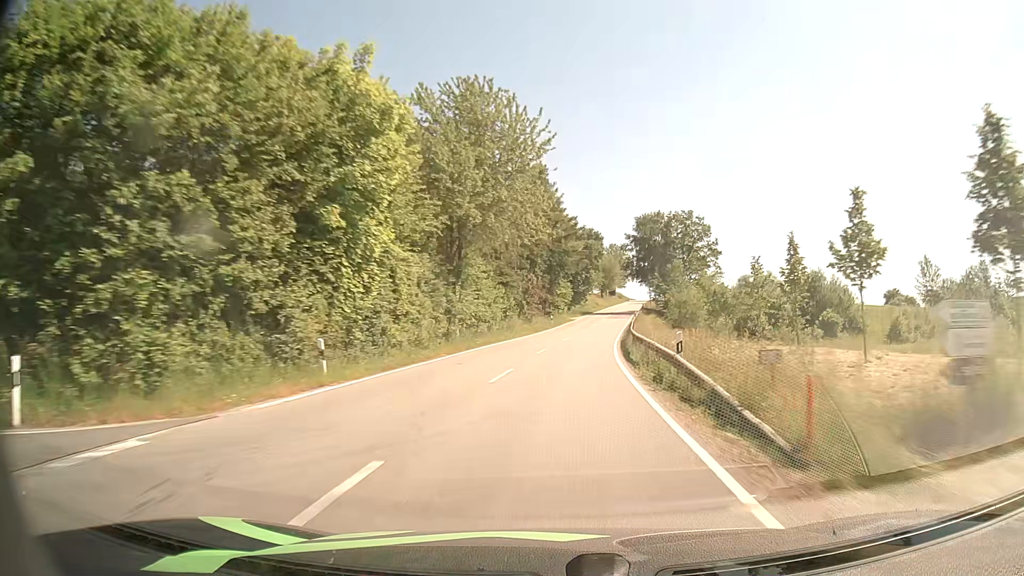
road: tertiary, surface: asphalt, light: Day
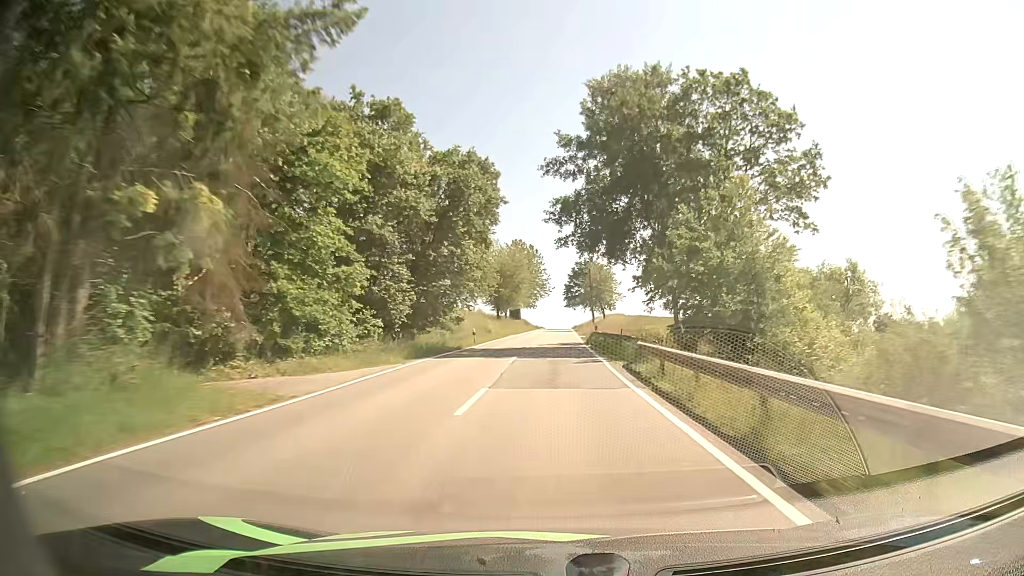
(+6.2, +66.9) m; +9°
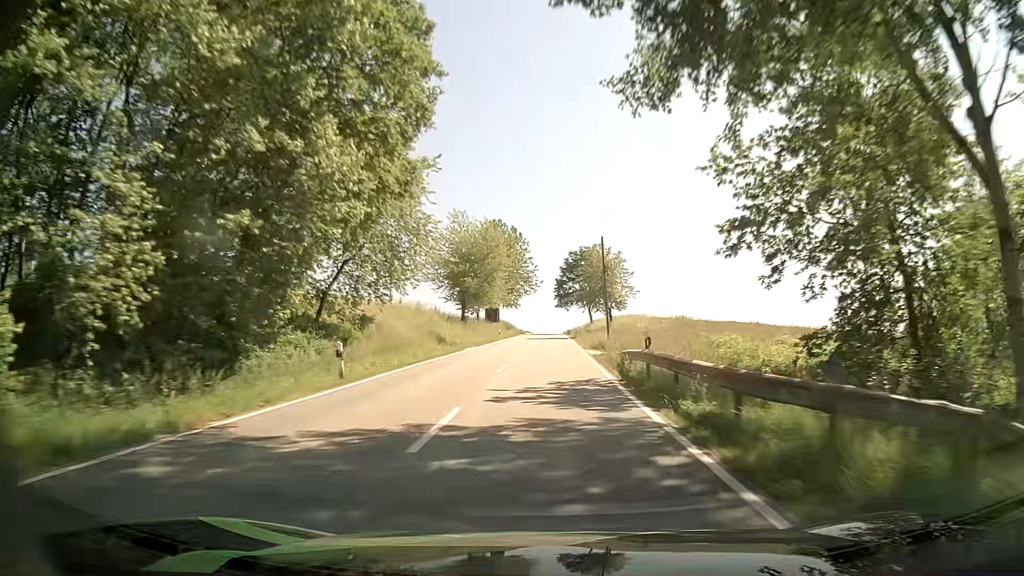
(+0.2, +27.1) m; +1°
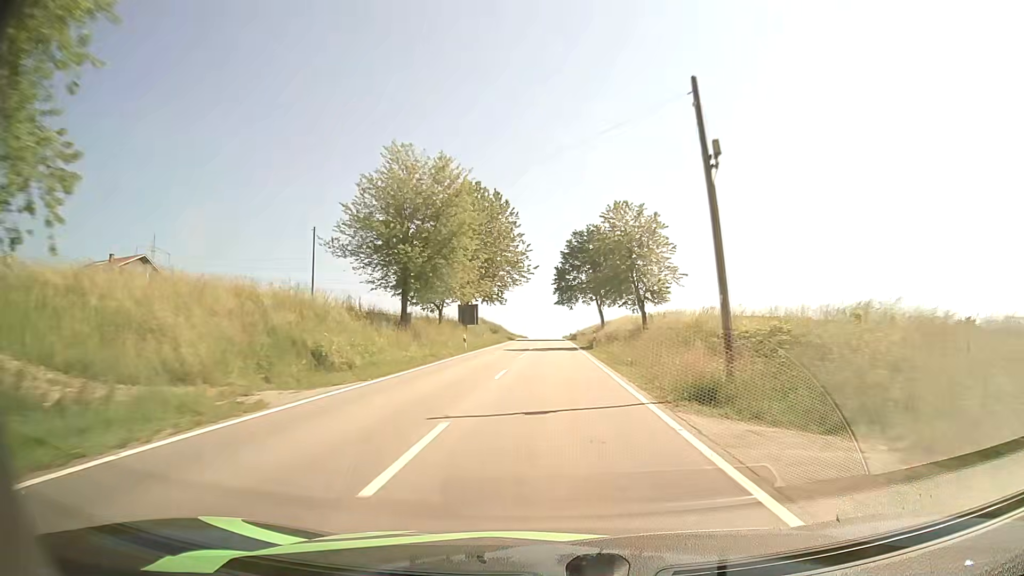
(+0.1, +26.7) m; 0°
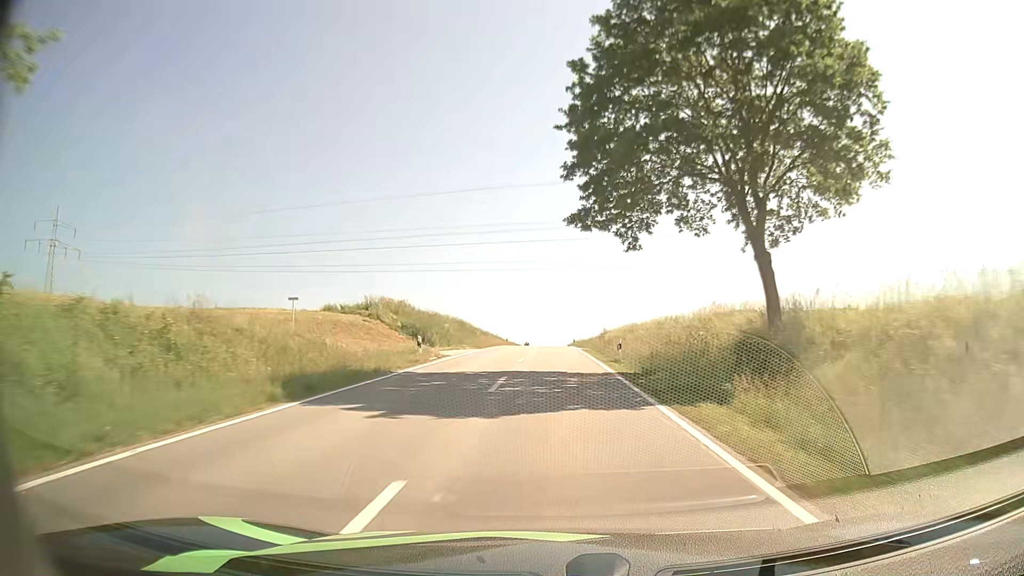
(+0.7, +65.8) m; 0°
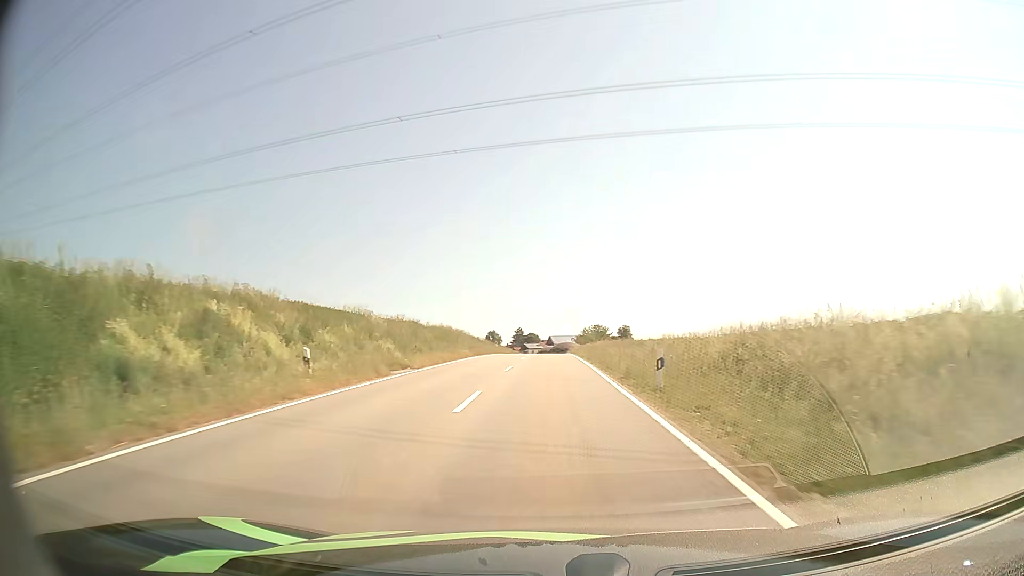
(+0.3, +64.9) m; 0°
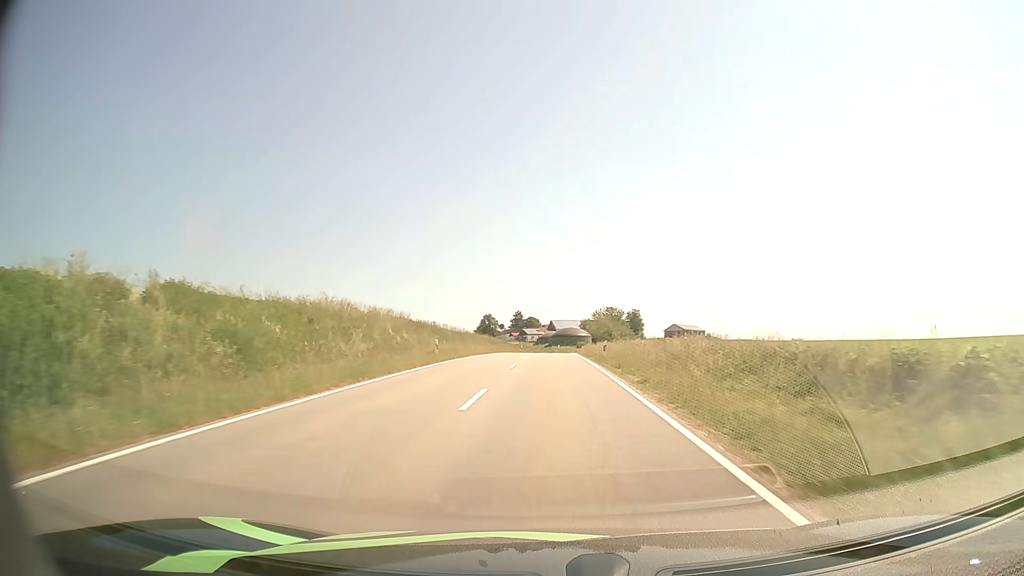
(-0.1, +37.6) m; 0°
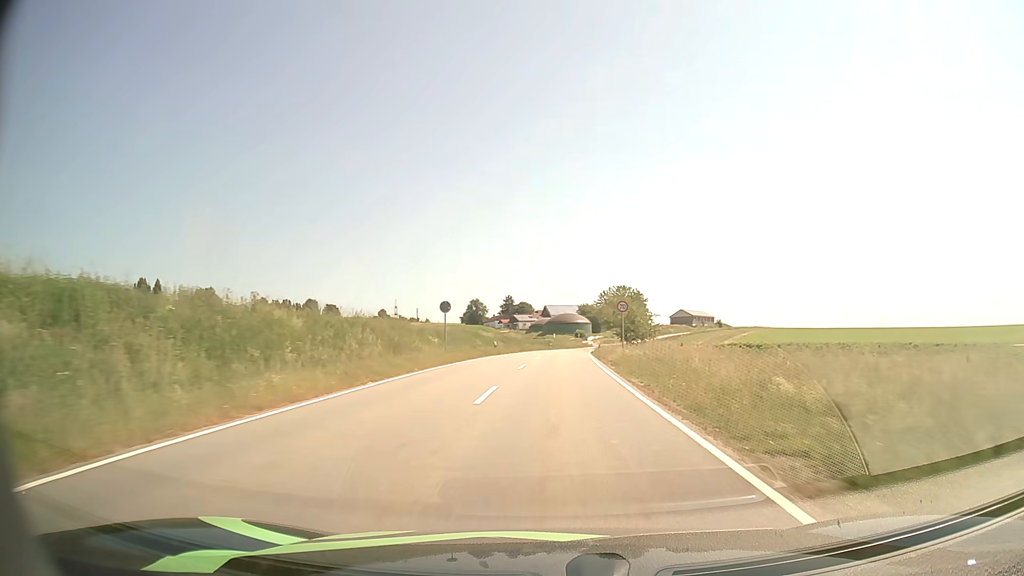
(0.0, +36.0) m; 0°
(0, +10) (0, +20) (0, +30) (+1, +40) (+1, +50) (+2, +60) (+2, +70) (+3, +80) (+4, +90) (+5, +100) m
